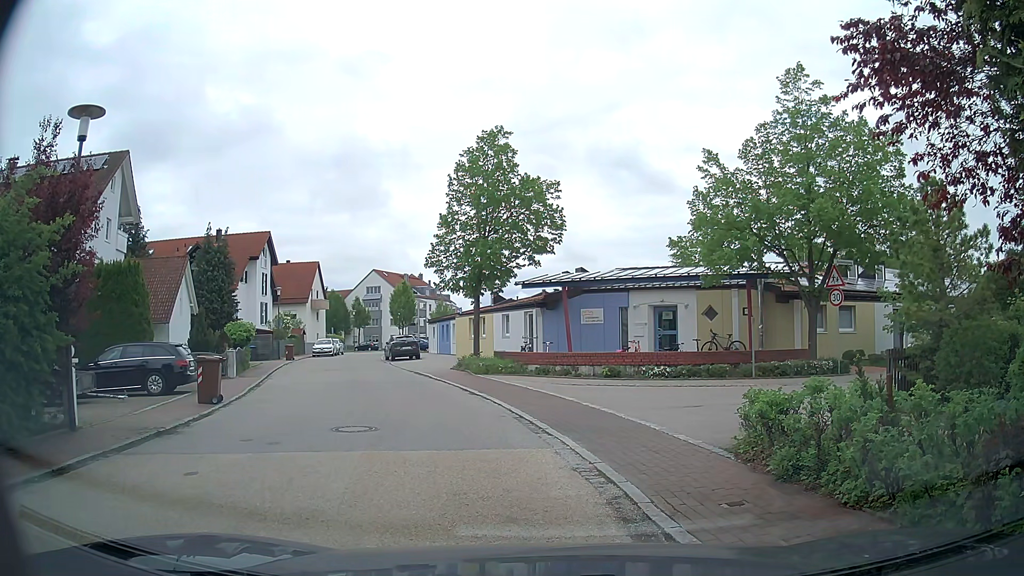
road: residential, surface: asphalt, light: Day
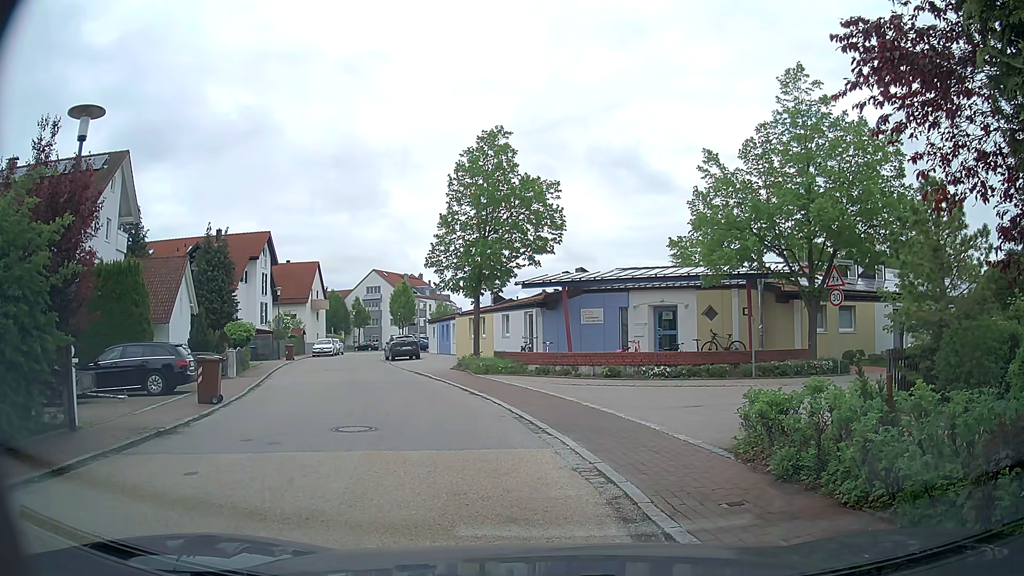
(0.0, 0.0) m; 0°
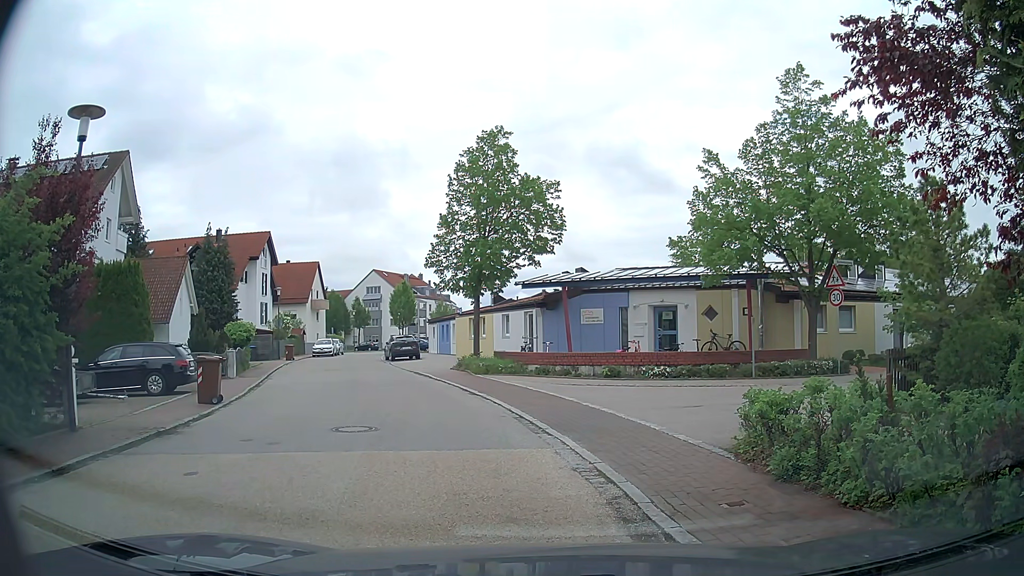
(0.0, 0.0) m; 0°
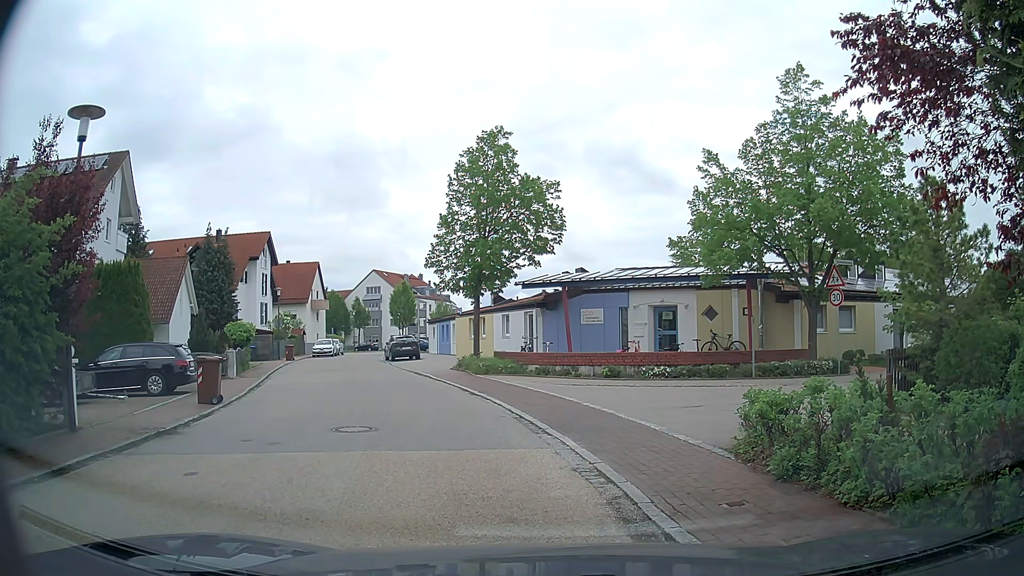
(0.0, 0.0) m; 0°
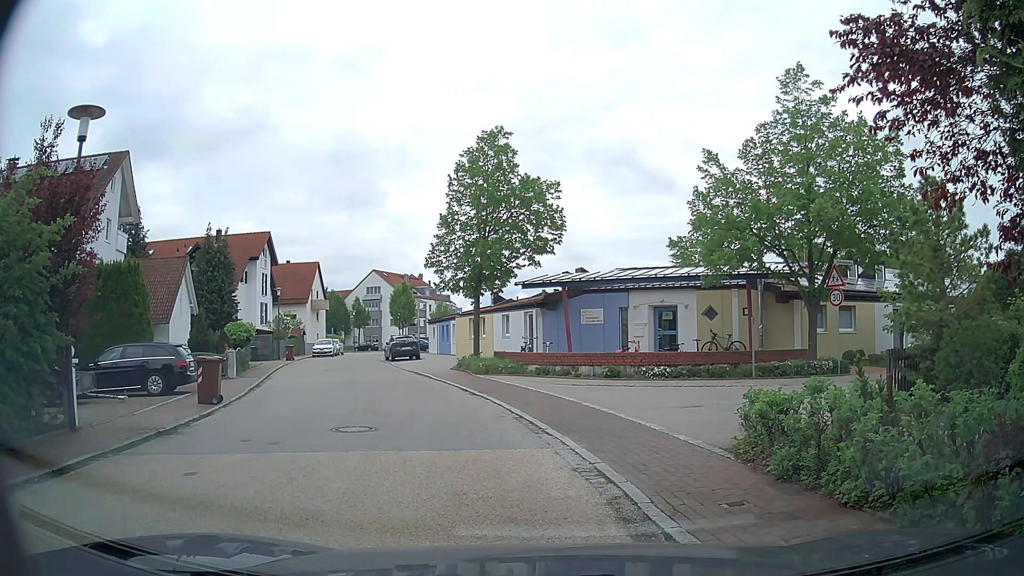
(0.0, 0.0) m; 0°
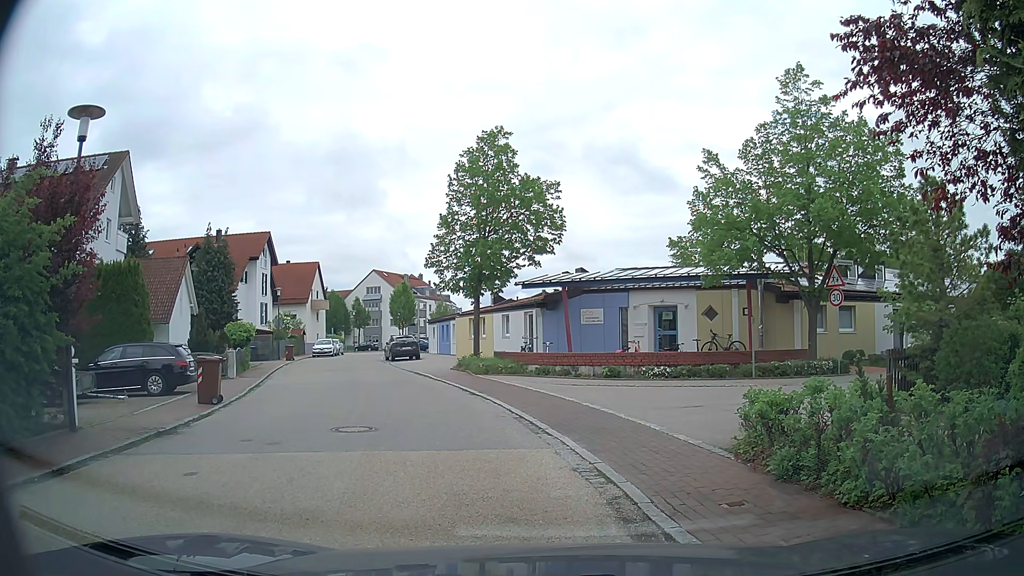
(0.0, 0.0) m; 0°
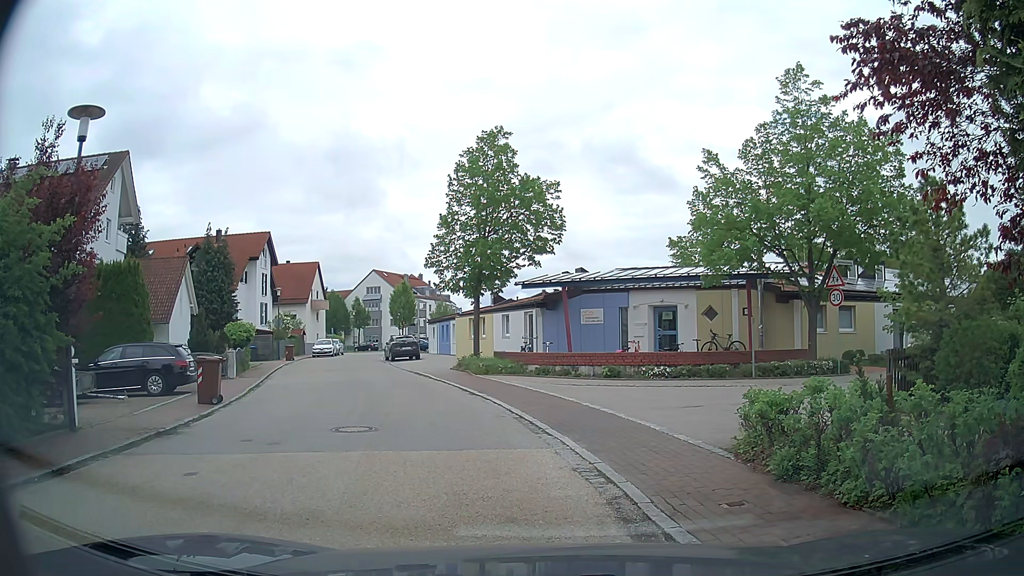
(0.0, 0.0) m; 0°
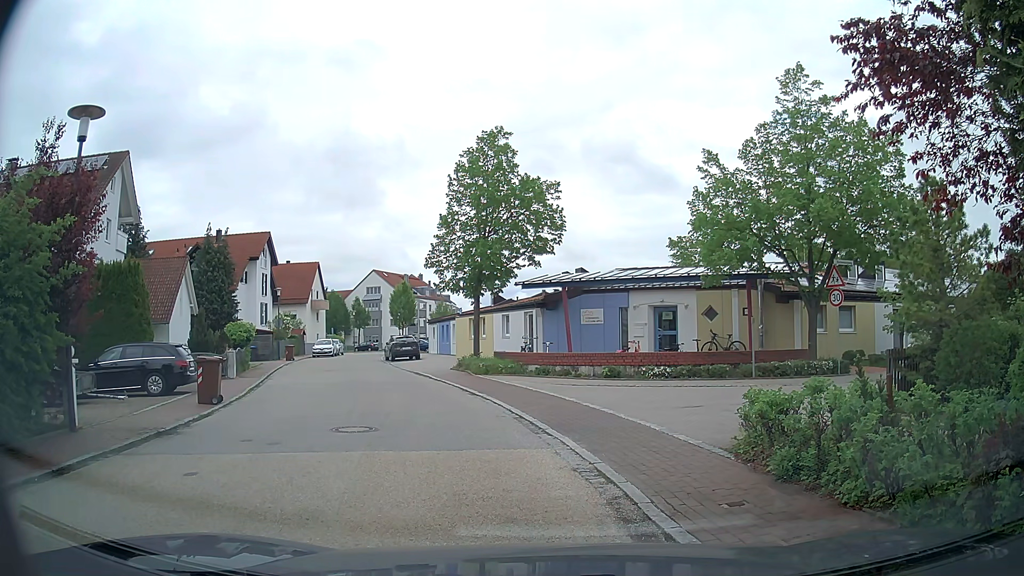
(0.0, 0.0) m; 0°
